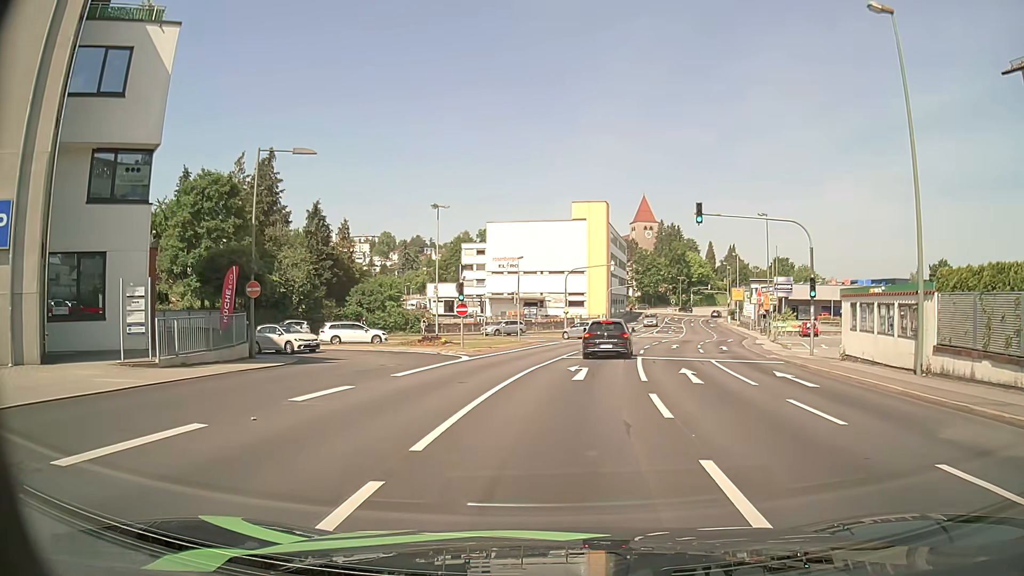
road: tertiary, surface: asphalt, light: Day
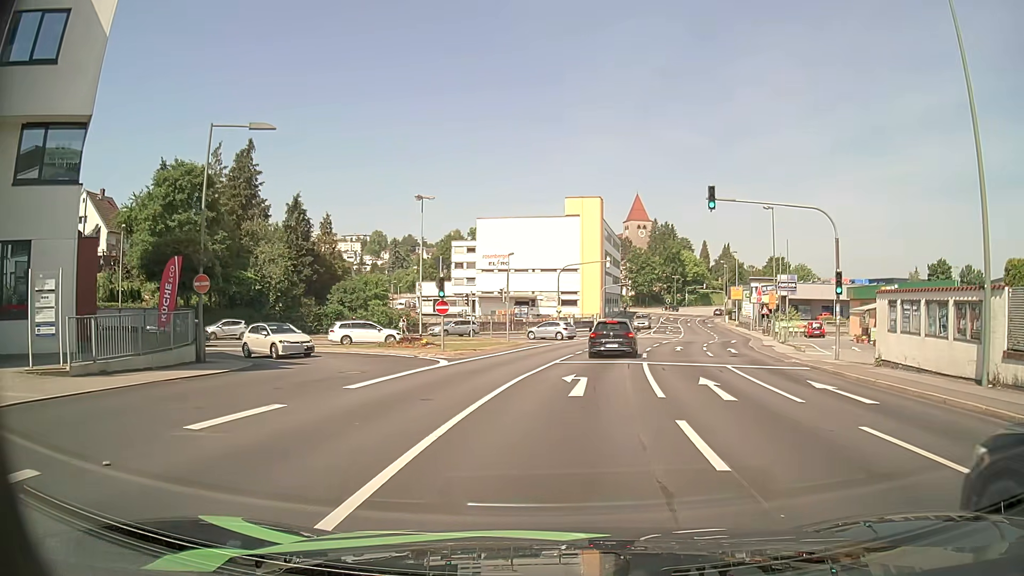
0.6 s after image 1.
(0.0, +3.5) m; +1°
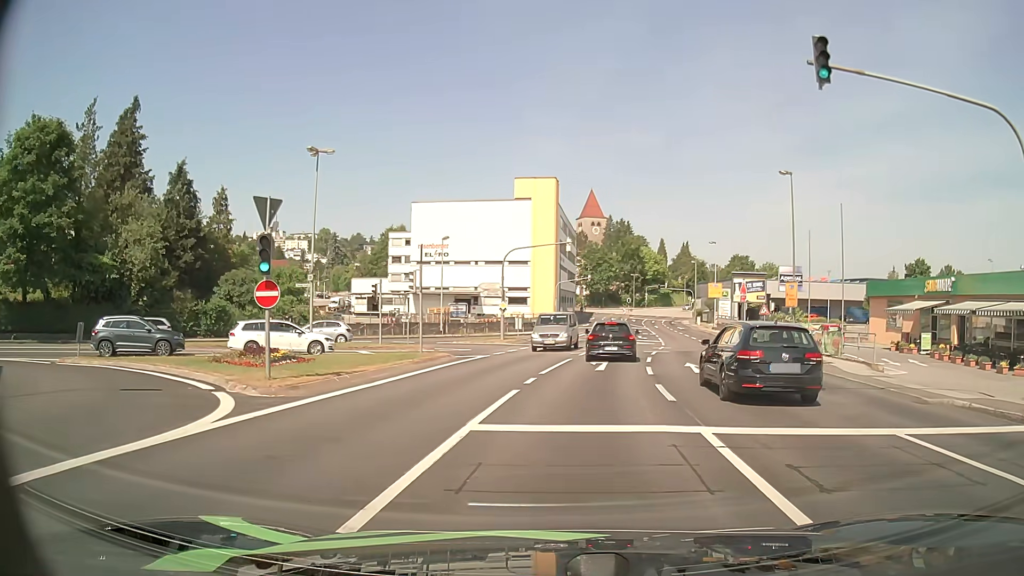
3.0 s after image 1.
(+0.4, +13.8) m; +4°
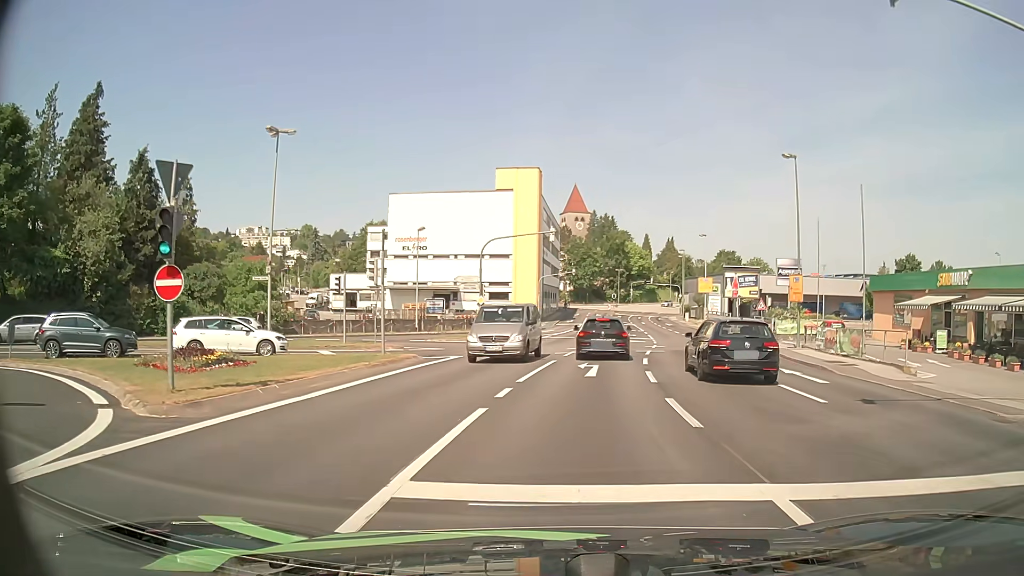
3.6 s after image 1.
(0.0, +3.4) m; 0°
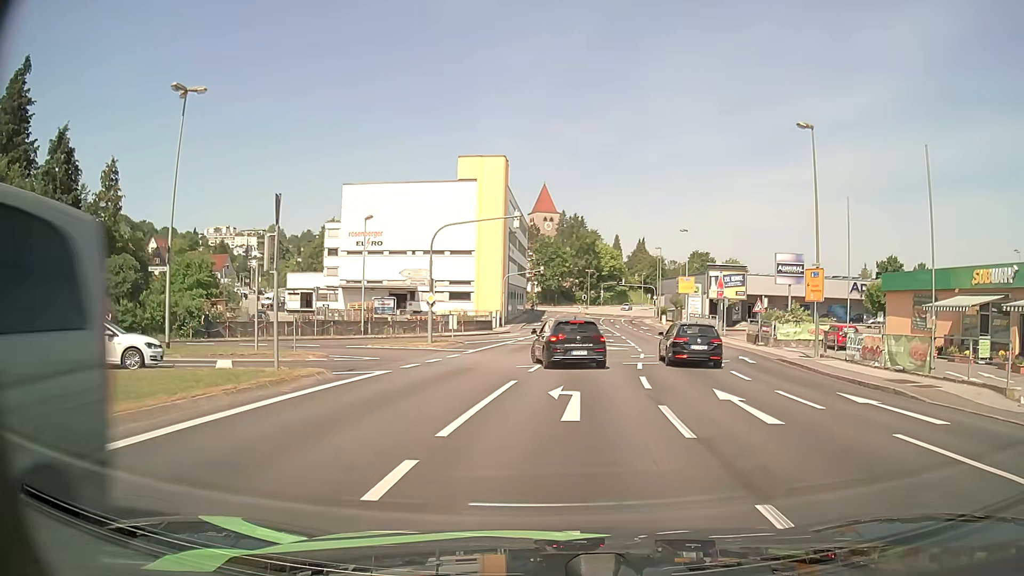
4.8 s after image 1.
(+0.3, +6.7) m; +3°
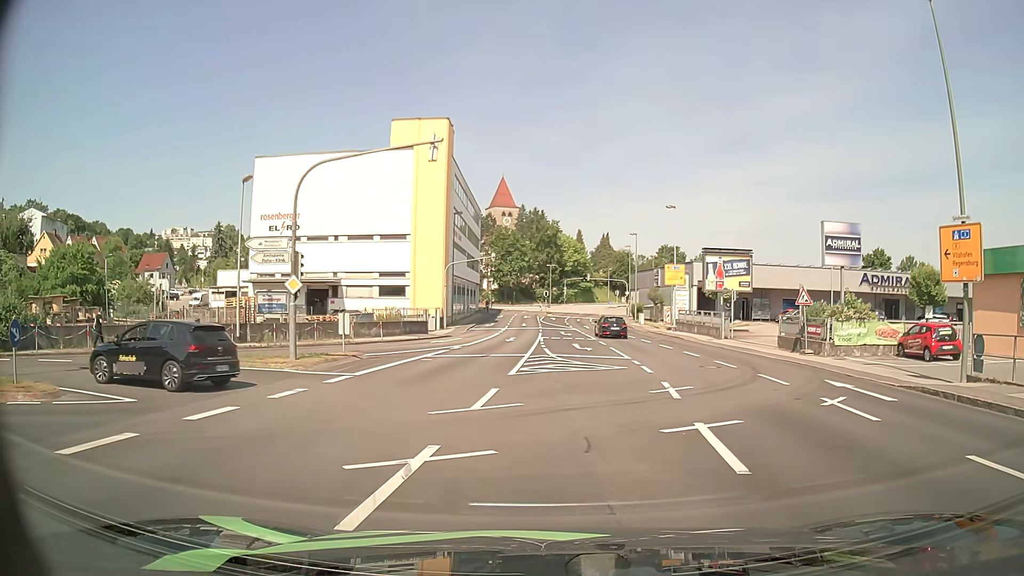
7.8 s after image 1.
(+0.6, +13.8) m; +4°
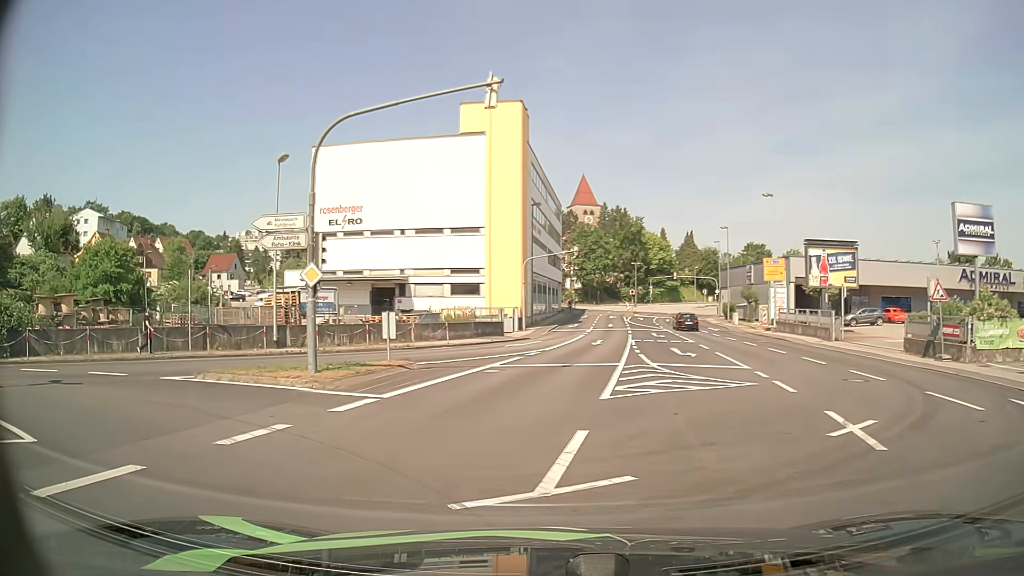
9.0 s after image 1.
(-0.2, +5.1) m; -7°
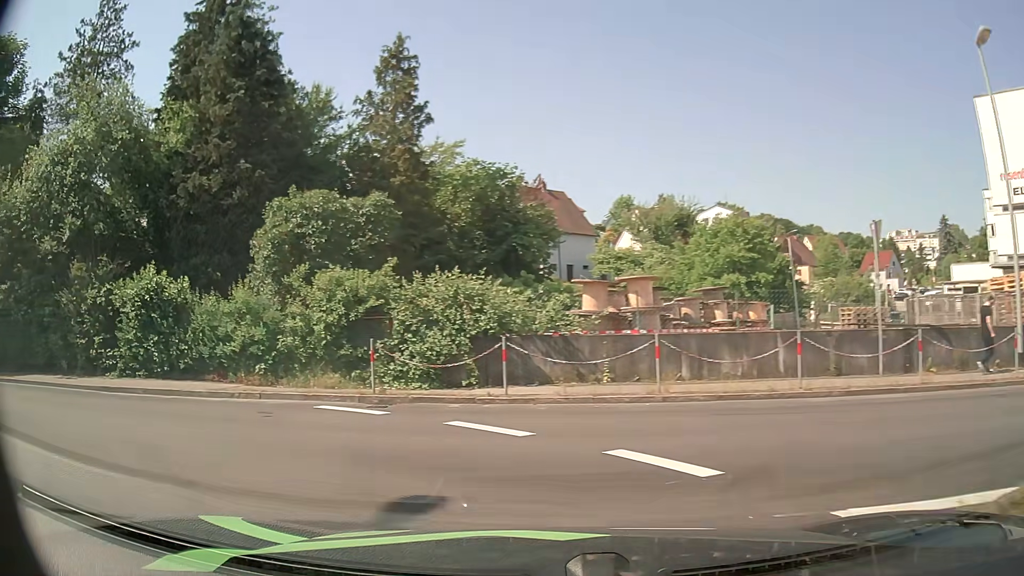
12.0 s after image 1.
(-5.7, +11.5) m; -55°
(-4, +9) (-13, +12) (-23, +13) (-33, +13) (-43, +13) (-53, +14) (-63, +15) (-73, +15) (-83, +15) (-93, +16) m
